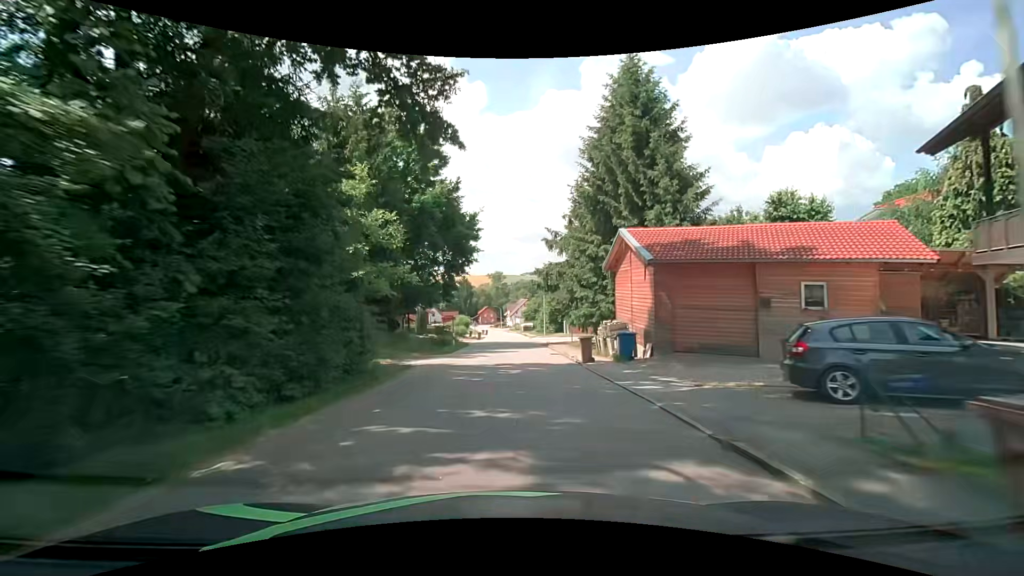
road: tertiary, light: Day
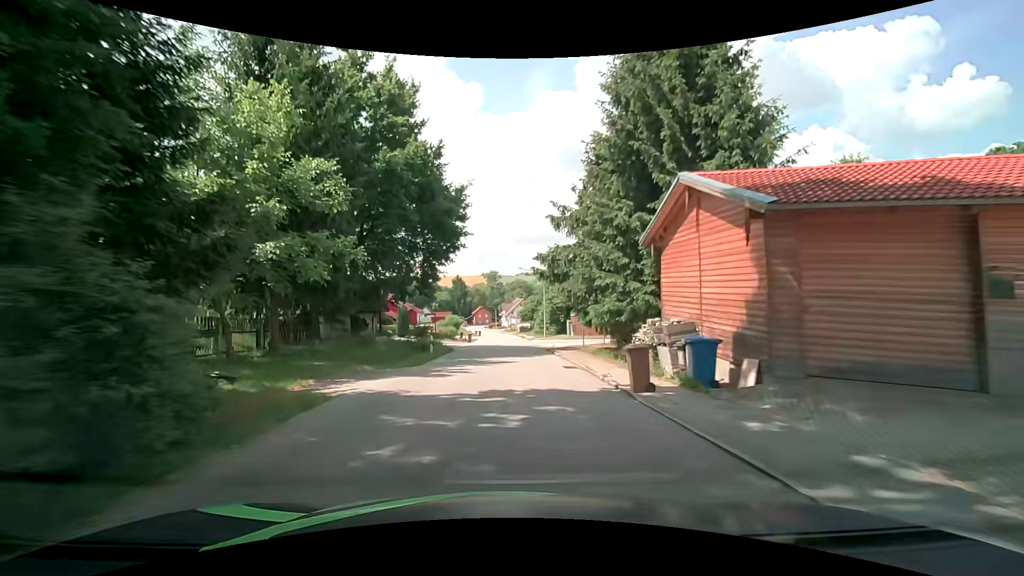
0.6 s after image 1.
(-0.1, +7.6) m; -1°
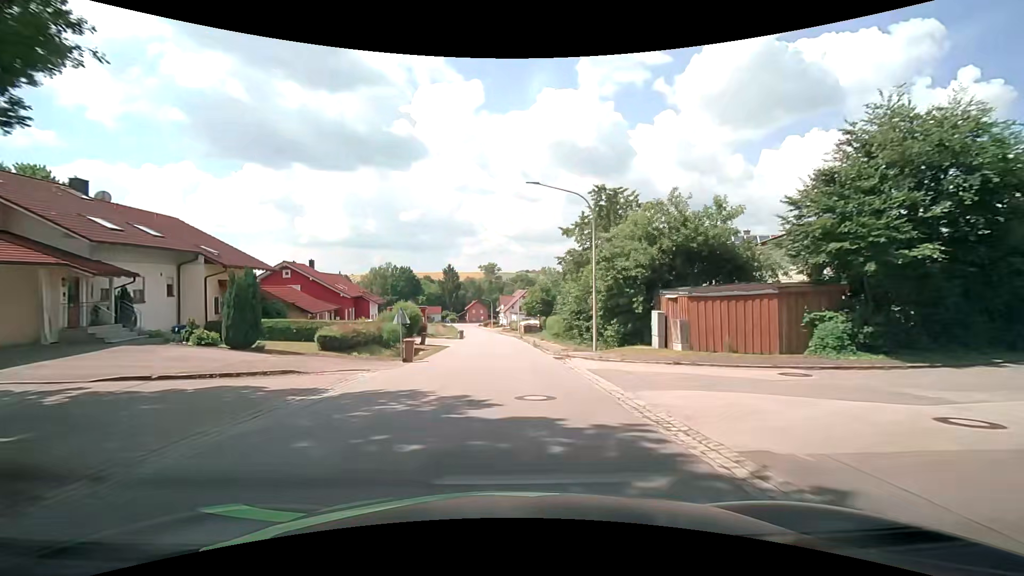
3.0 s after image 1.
(+0.4, +30.7) m; +1°
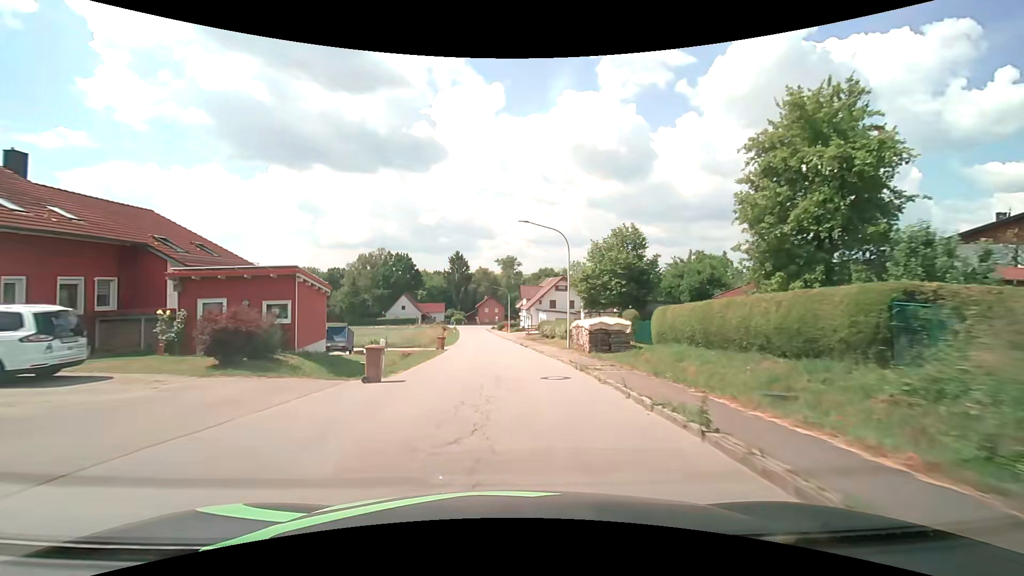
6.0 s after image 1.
(-0.9, +38.9) m; -2°
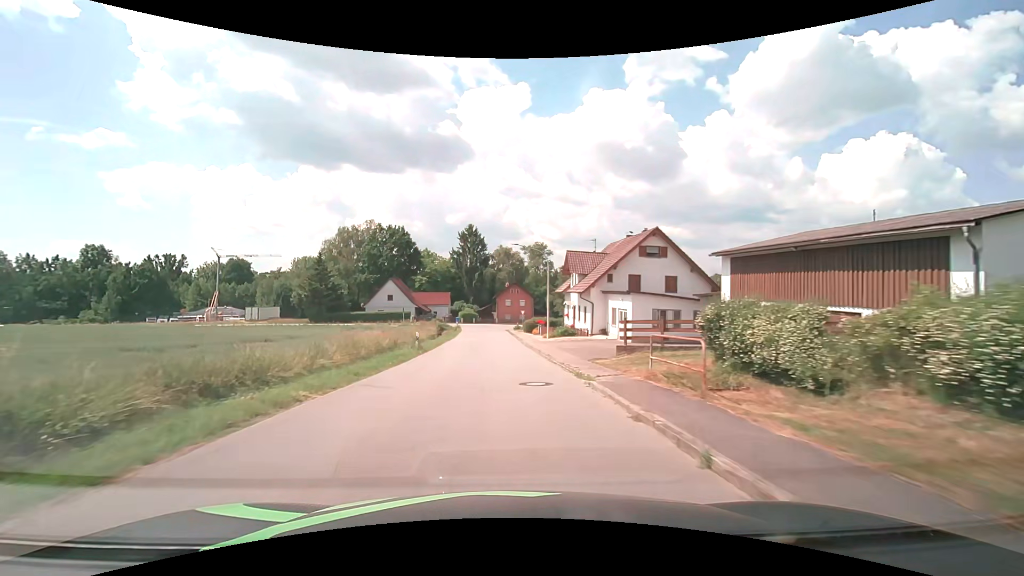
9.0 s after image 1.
(-0.7, +39.2) m; -3°
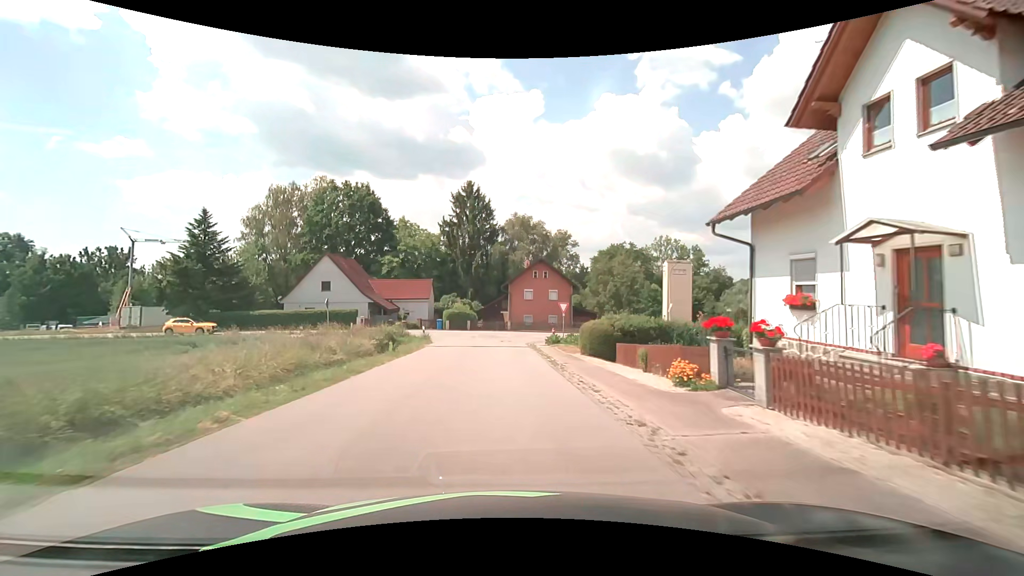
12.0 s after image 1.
(-0.7, +38.2) m; -2°
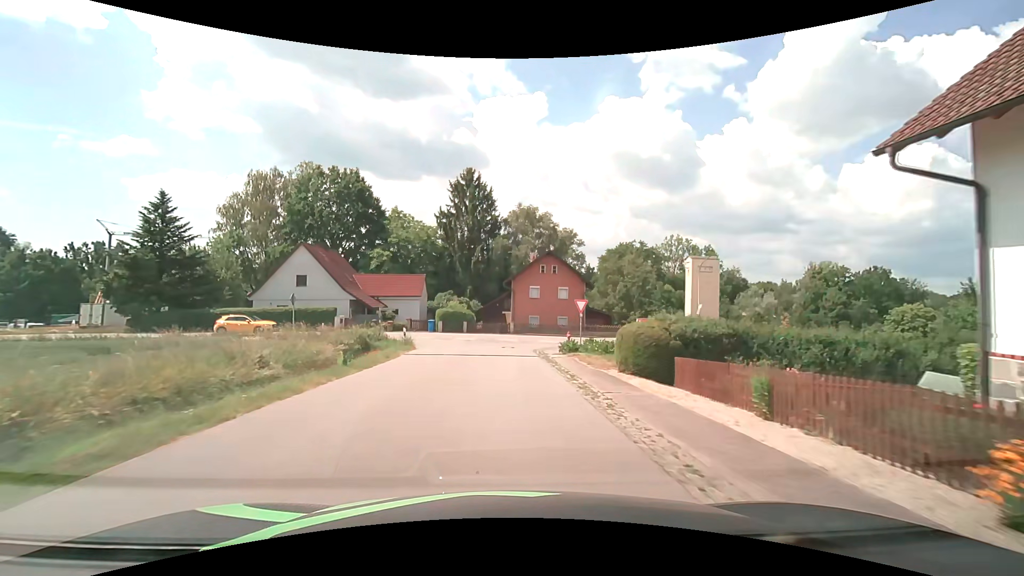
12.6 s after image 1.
(0.0, +6.9) m; 0°
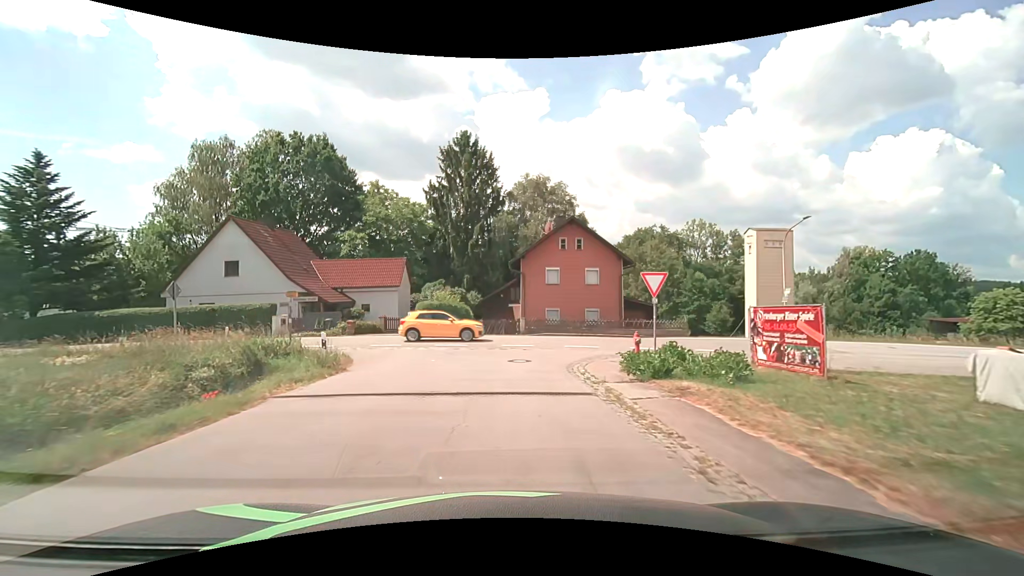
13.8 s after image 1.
(-0.1, +12.4) m; -1°
